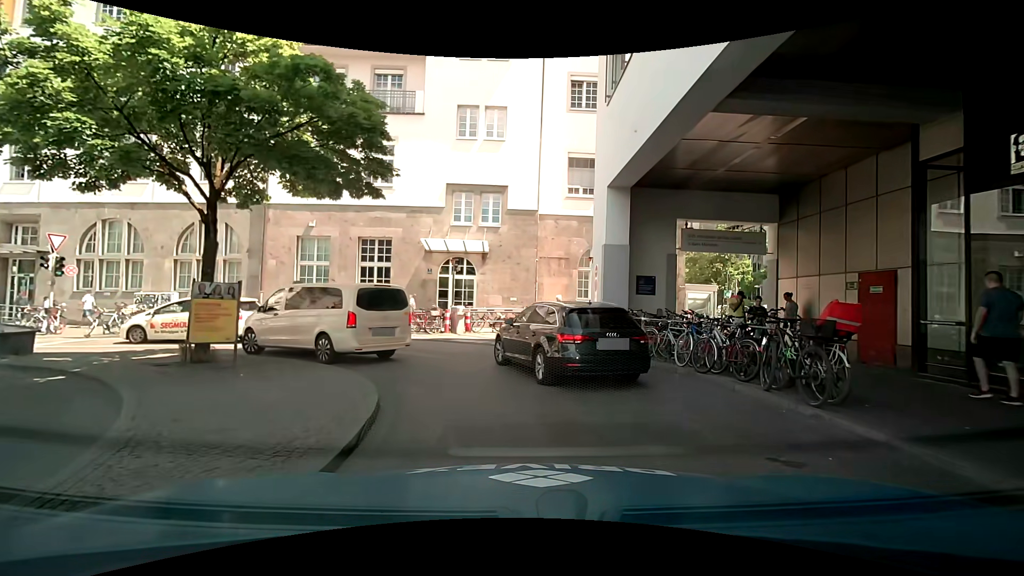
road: service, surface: asphalt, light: Day
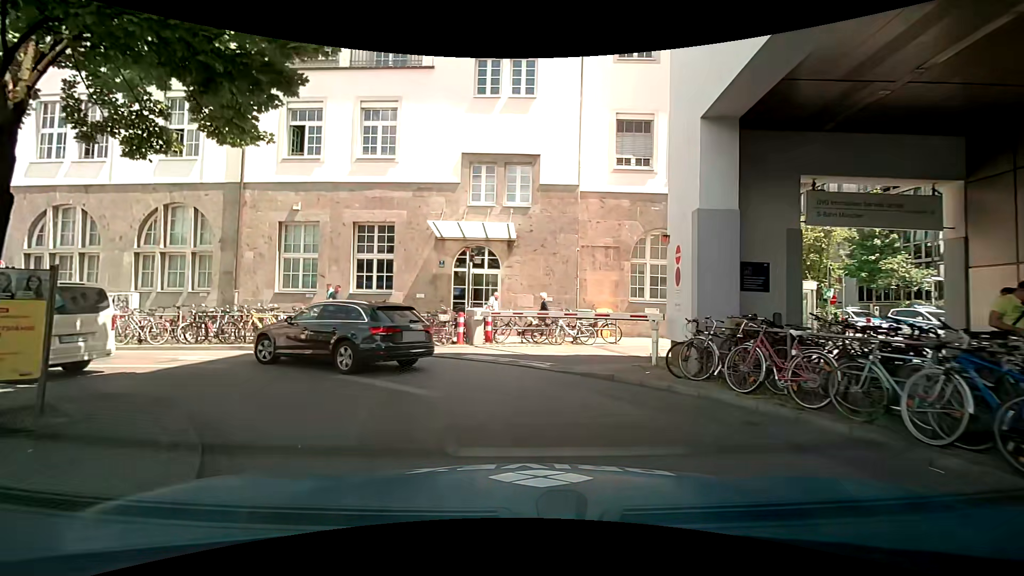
(0.0, +5.5) m; -3°
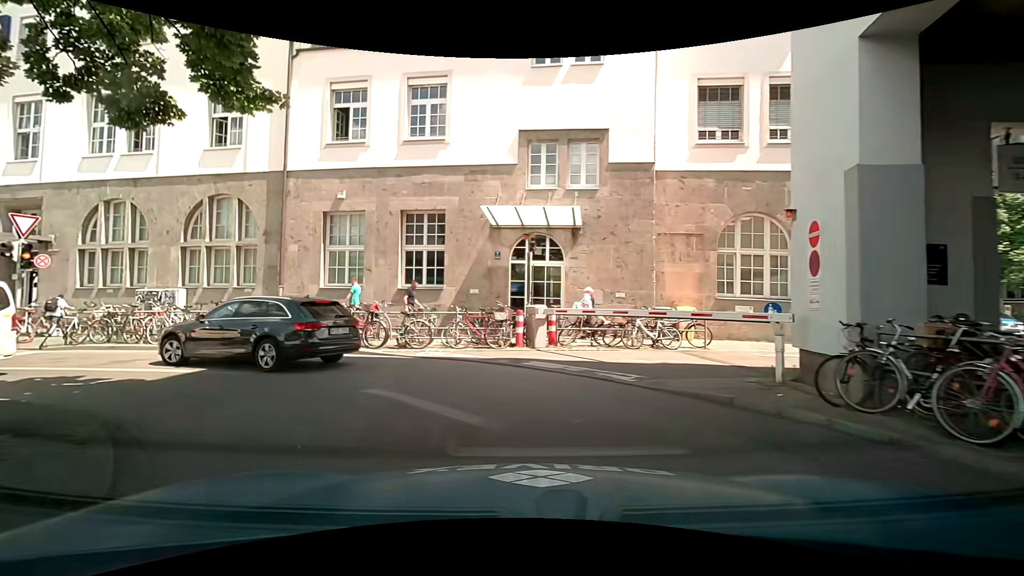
(-0.1, +2.2) m; -7°
